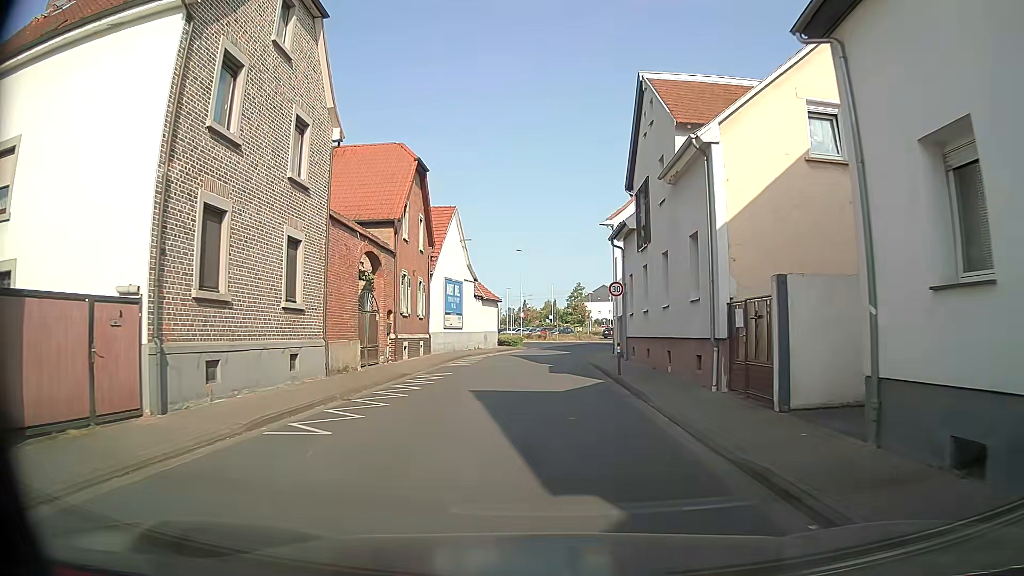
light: Day
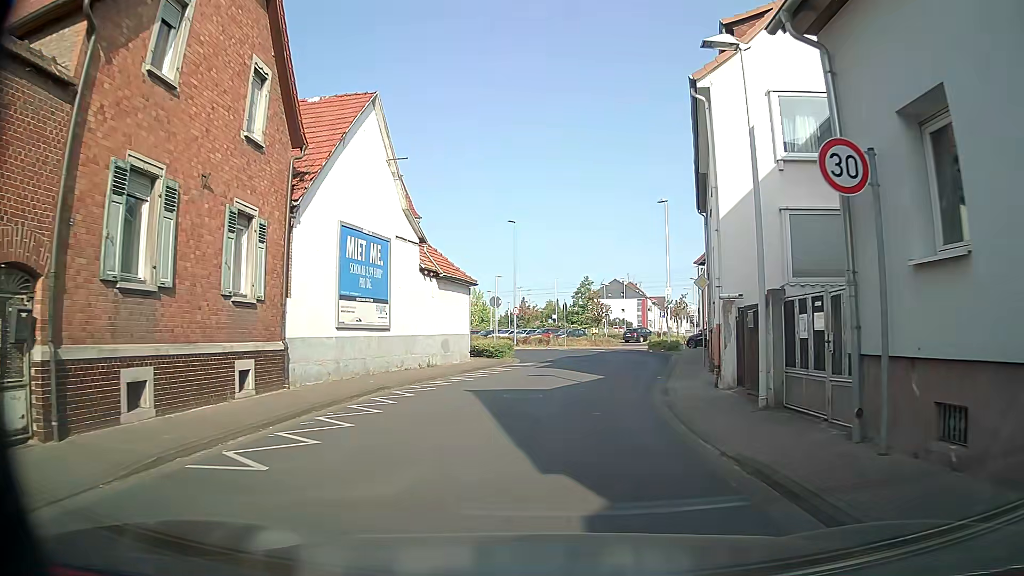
(-0.3, +20.4) m; -1°
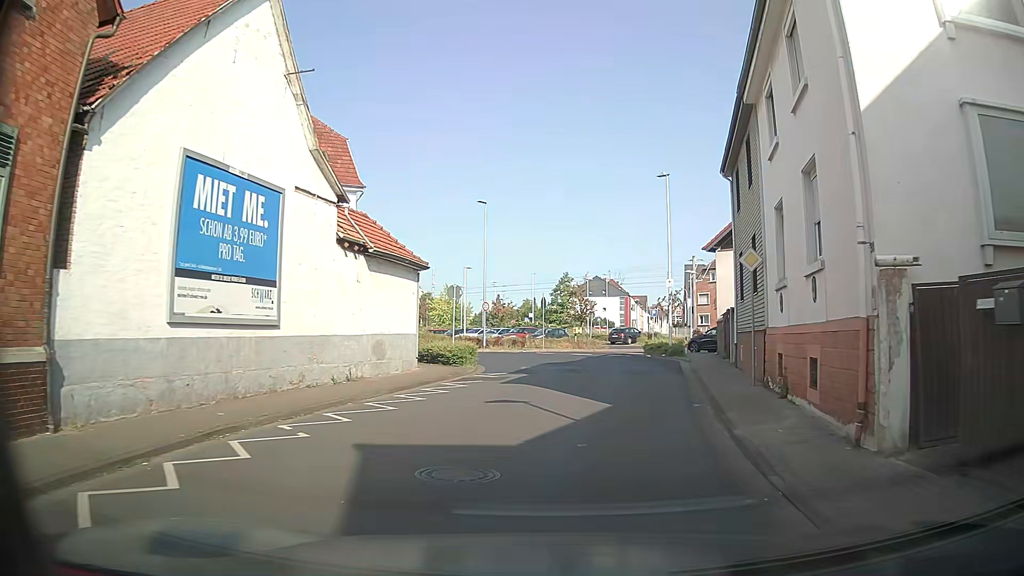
(+0.1, +7.7) m; +3°
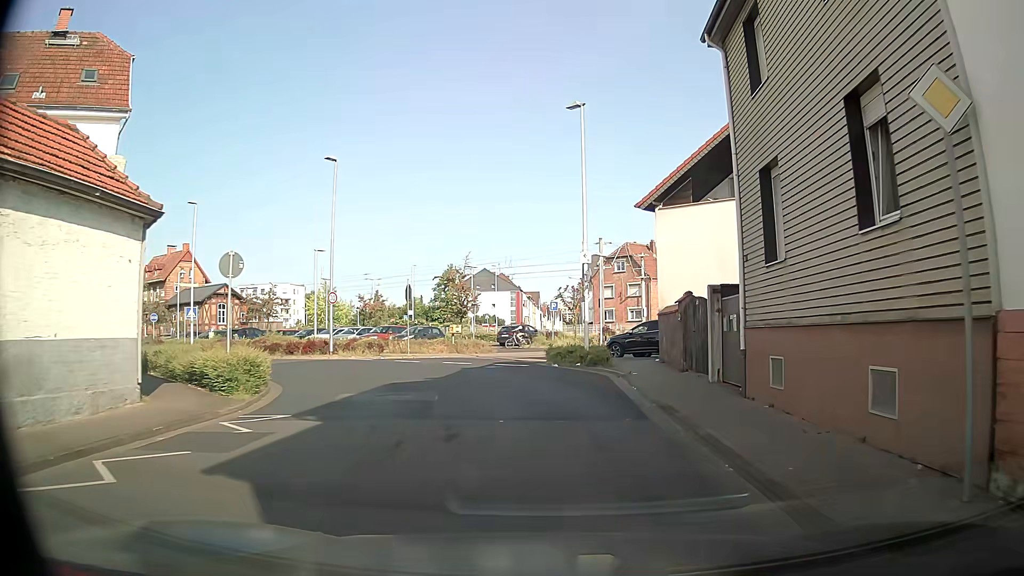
(+0.8, +11.3) m; +10°
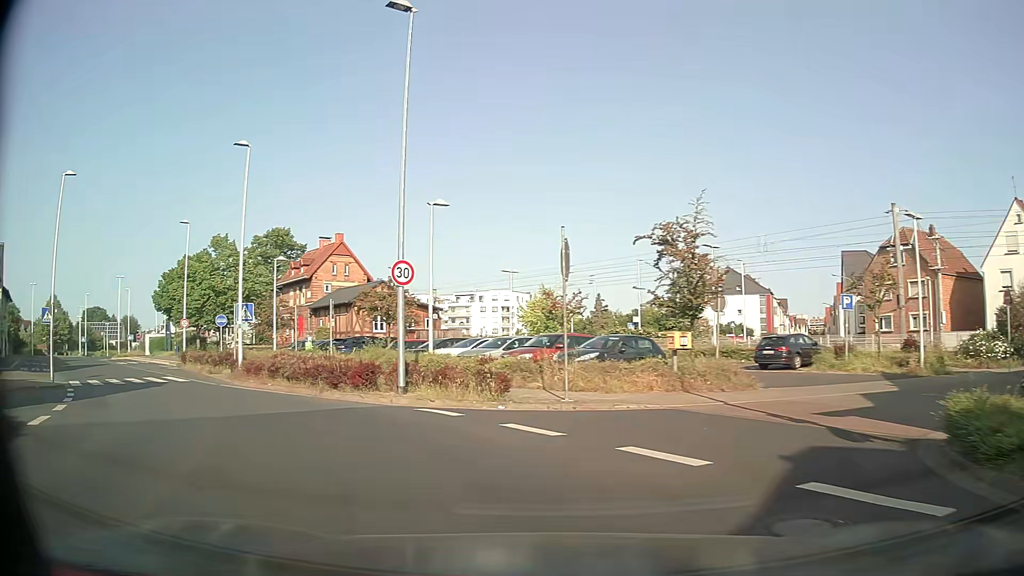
(-1.5, +18.5) m; -23°
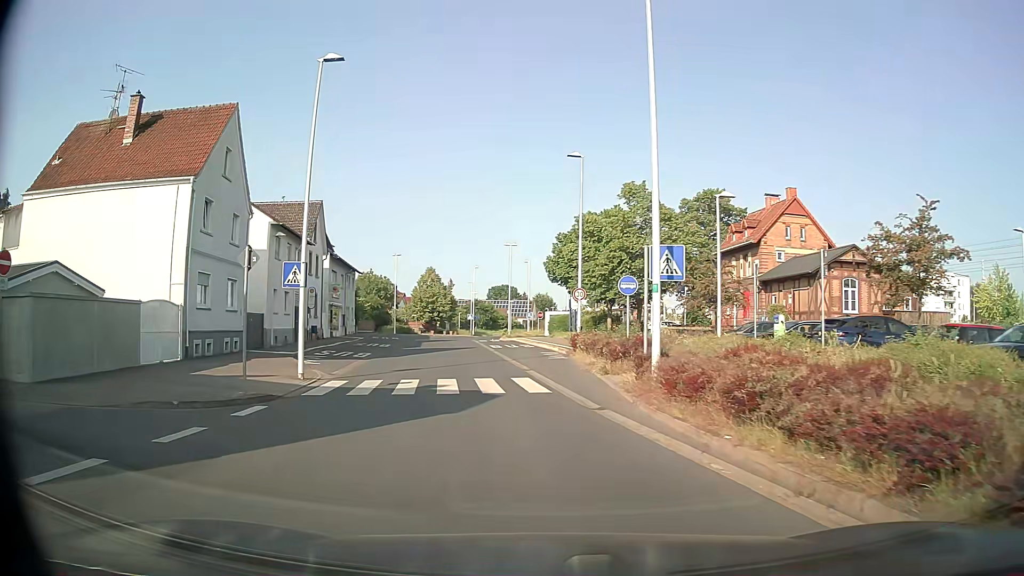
(-4.5, +13.3) m; -36°
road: tertiary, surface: asphalt
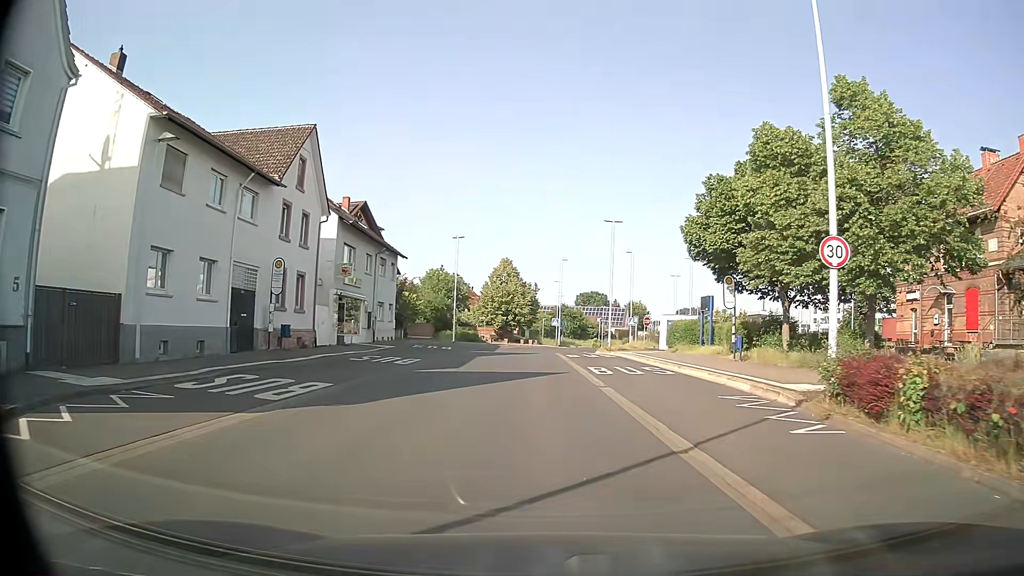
(-1.6, +20.5) m; -7°
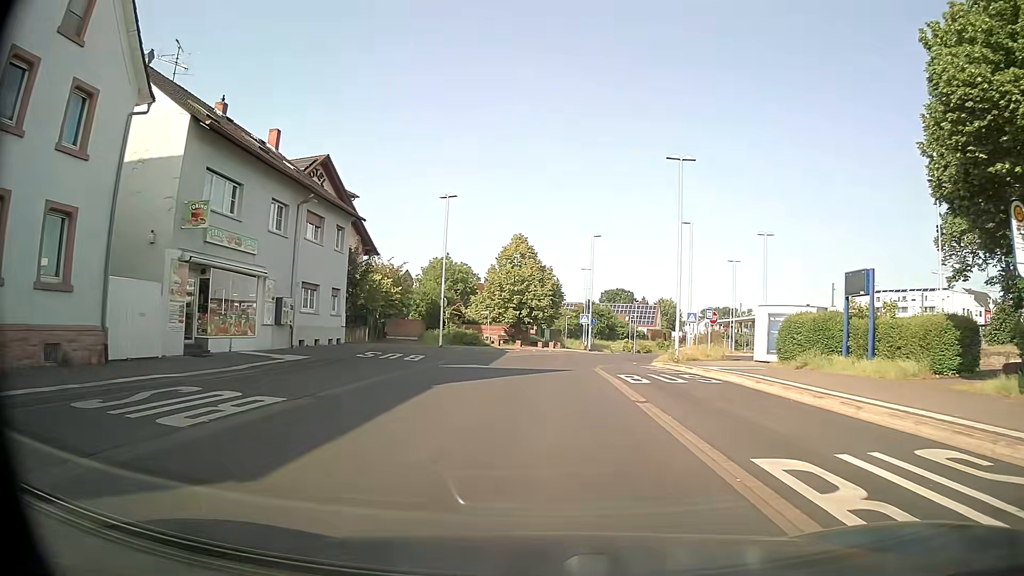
(-0.1, +18.8) m; -1°
(0, +10) (0, +20) (+1, +30) (+3, +40) (+7, +49) (+9, +59) (+10, +69) (+11, +79) (+11, +89) (+13, +98) m
